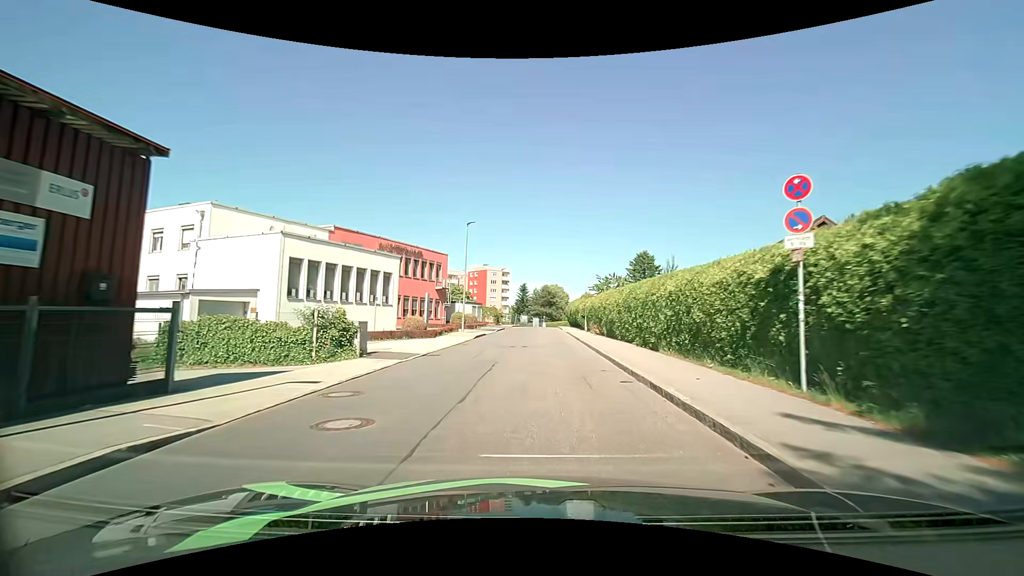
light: Day
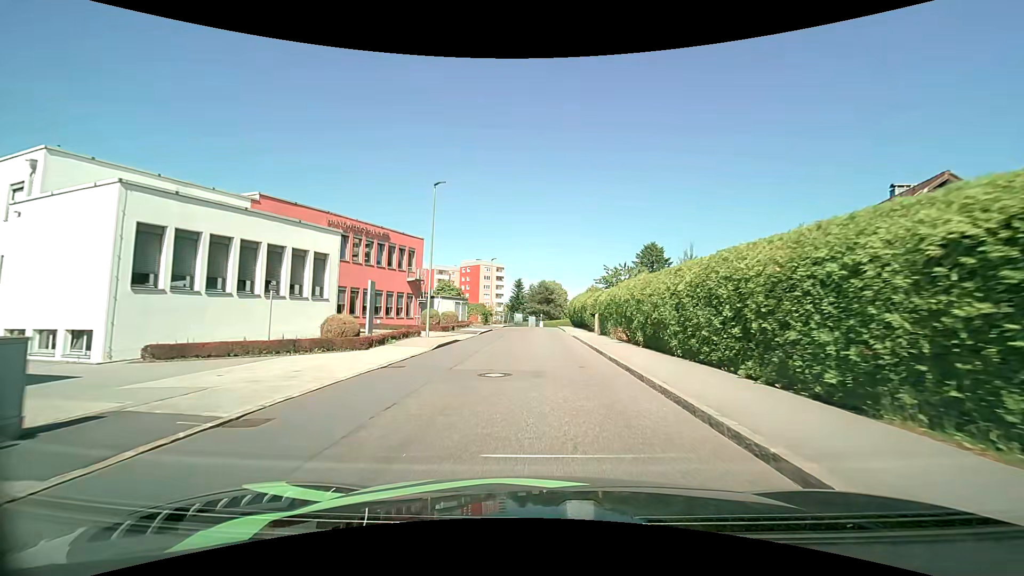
(0.0, +10.9) m; 0°
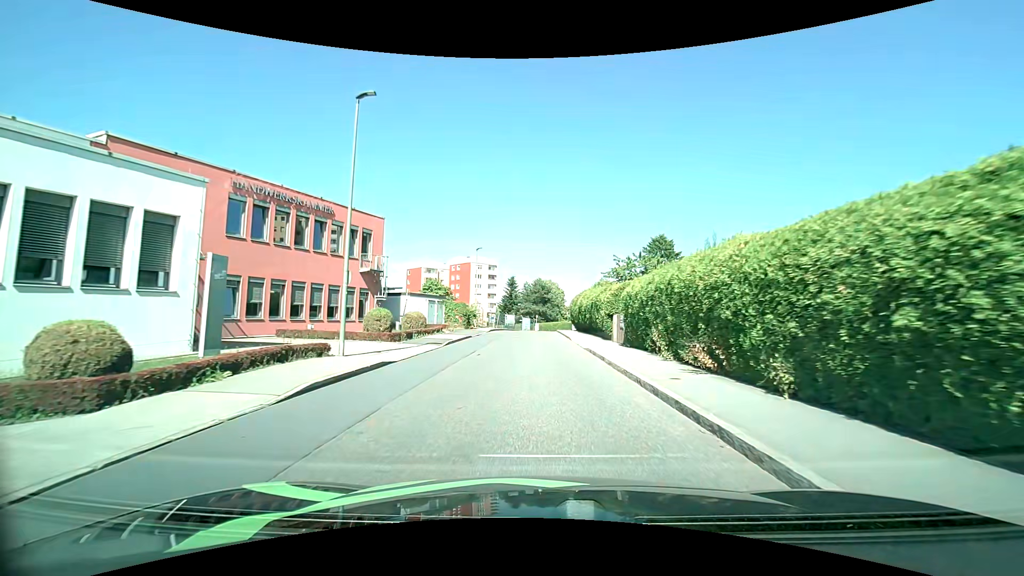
(0.0, +10.9) m; +1°
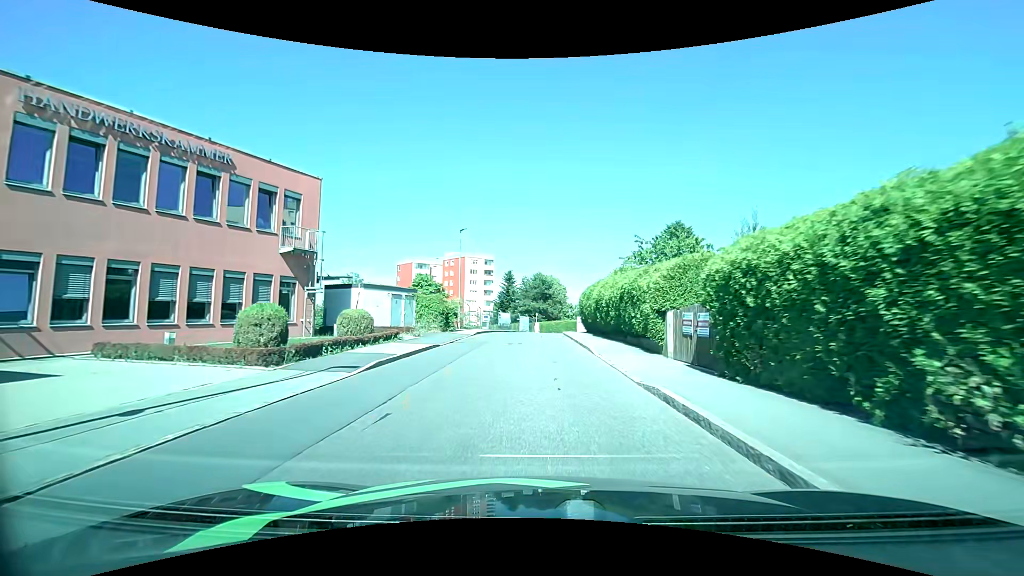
(-0.1, +10.6) m; 0°
(0, +10) (0, +20) (0, +30) (0, +40) (+2, +50) (+5, +59) (+8, +69) (+5, +78) (-3, +84) (-11, +90) m
